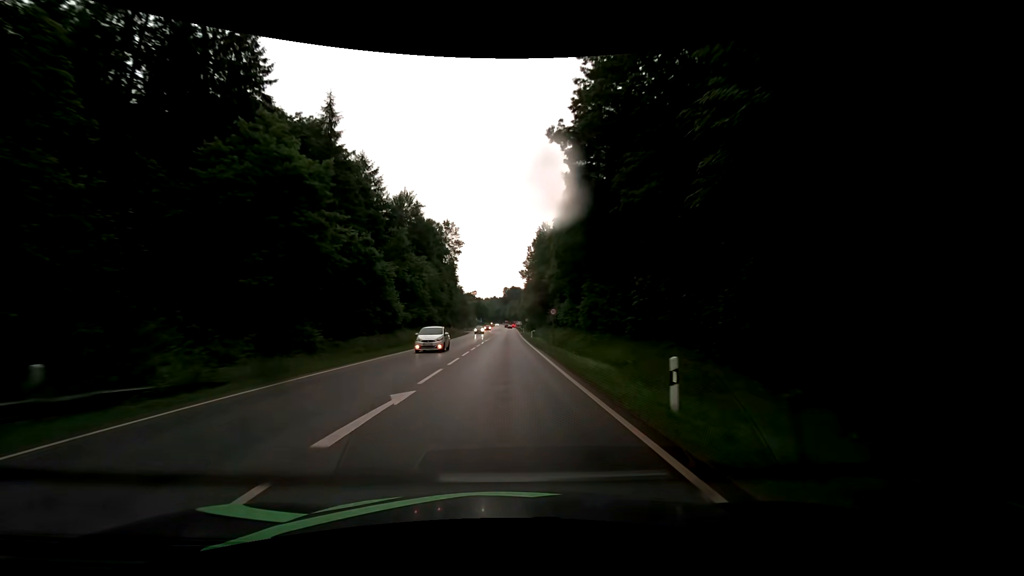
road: secondary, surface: asphalt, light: Day
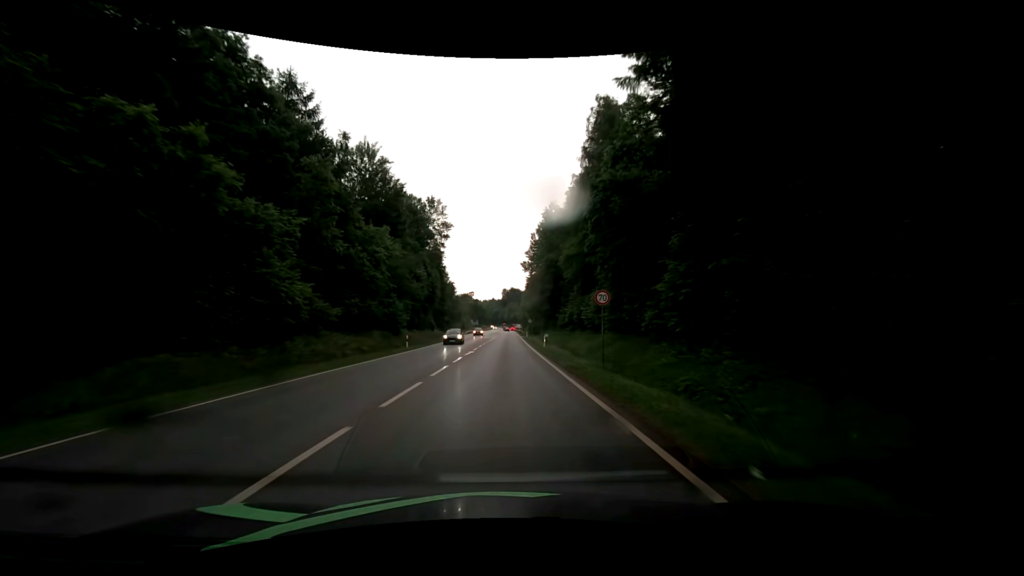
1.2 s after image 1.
(0.0, +21.5) m; 0°
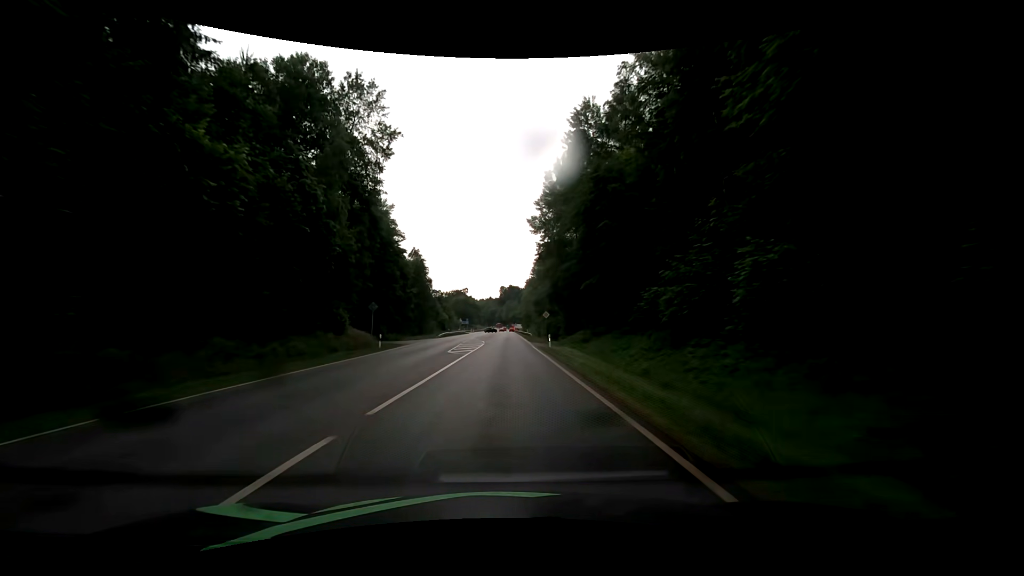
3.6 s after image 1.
(-0.1, +42.8) m; -1°
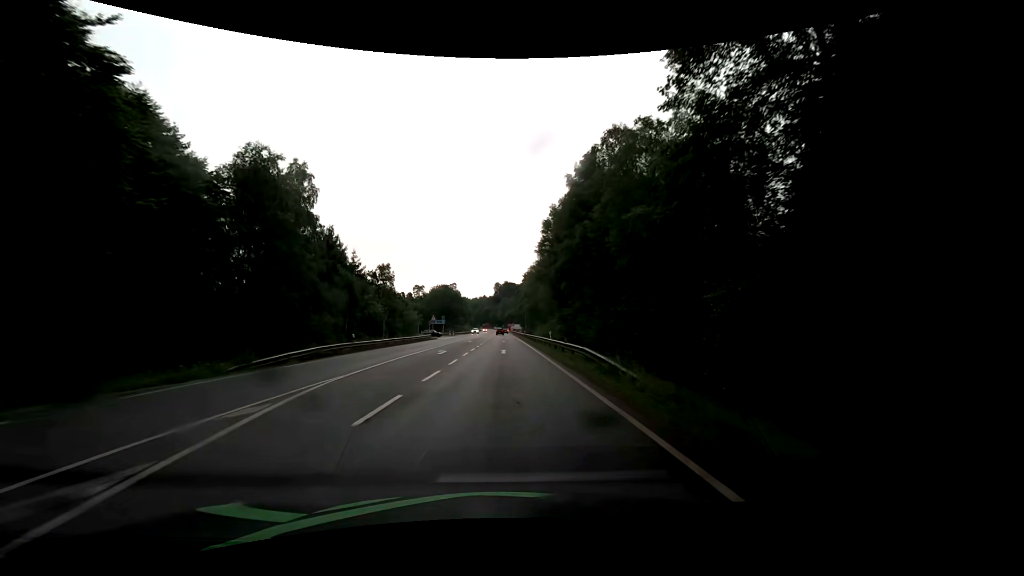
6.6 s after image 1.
(+0.7, +51.5) m; +1°
(0, +10) (0, +20) (0, +30) (0, +40) (0, +50) (0, +60) (0, +70) (0, +80) (0, +90) (0, +100) m
